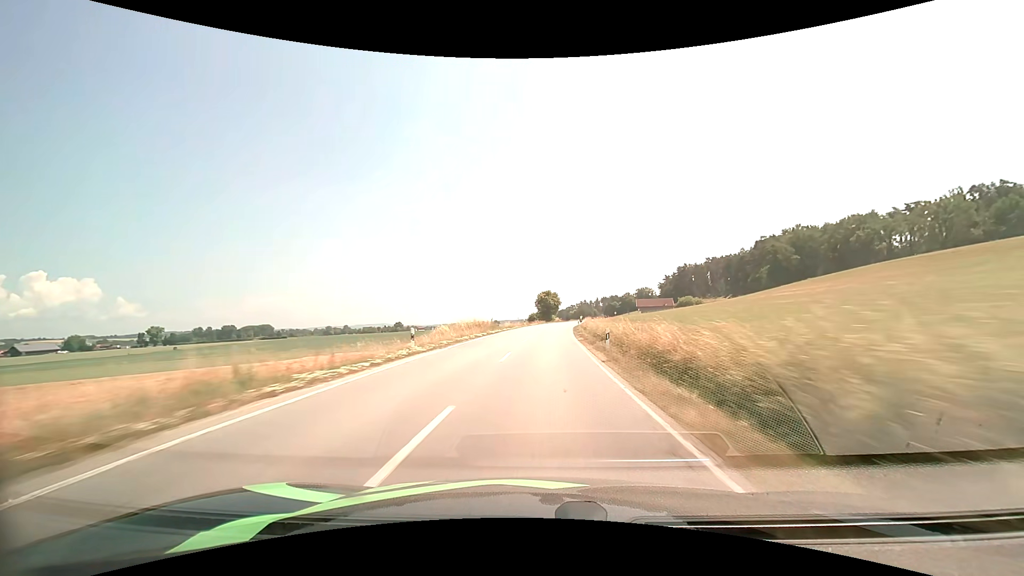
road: secondary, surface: asphalt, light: Day
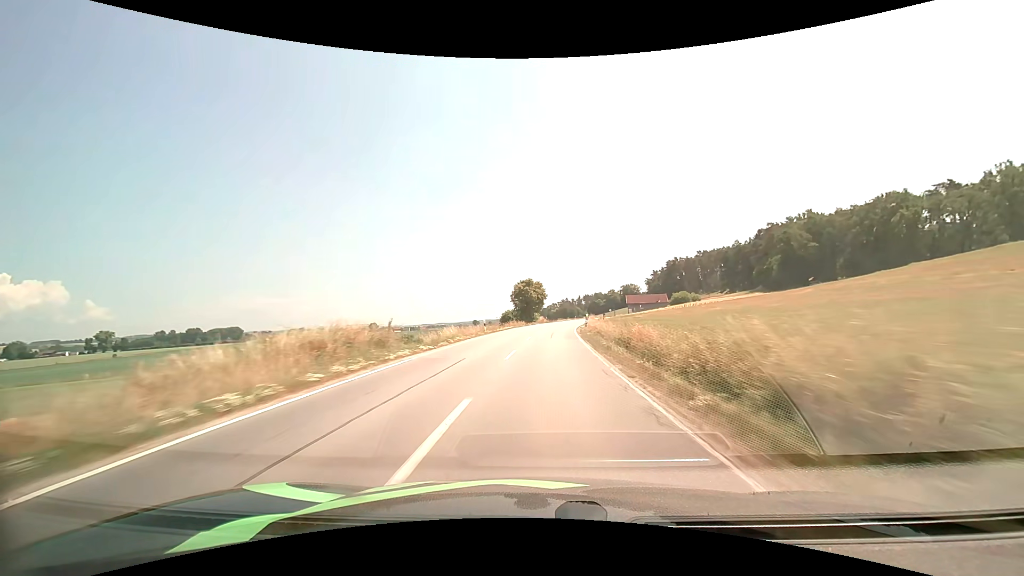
(+0.6, +33.3) m; +2°
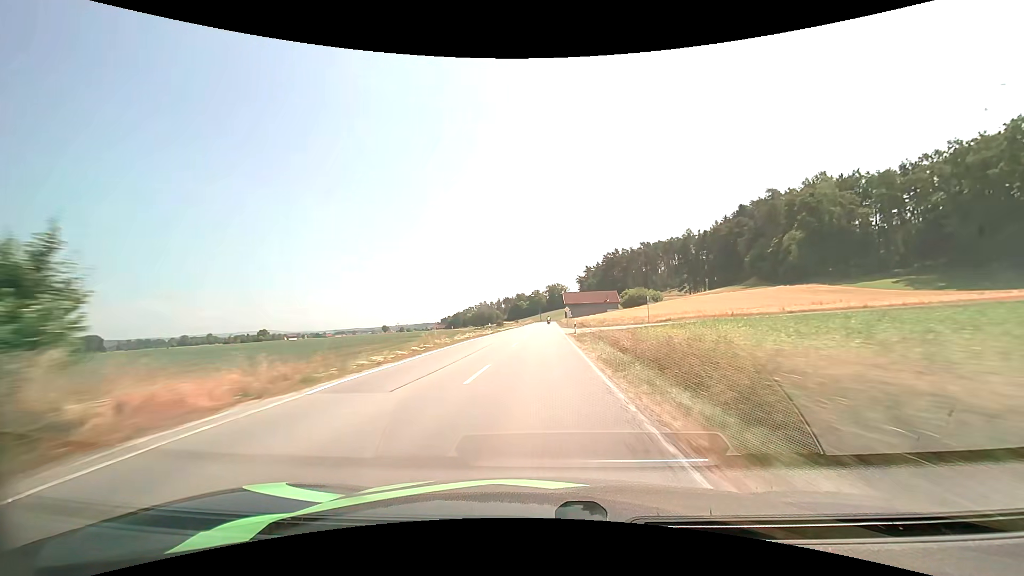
(+6.4, +83.7) m; +9°
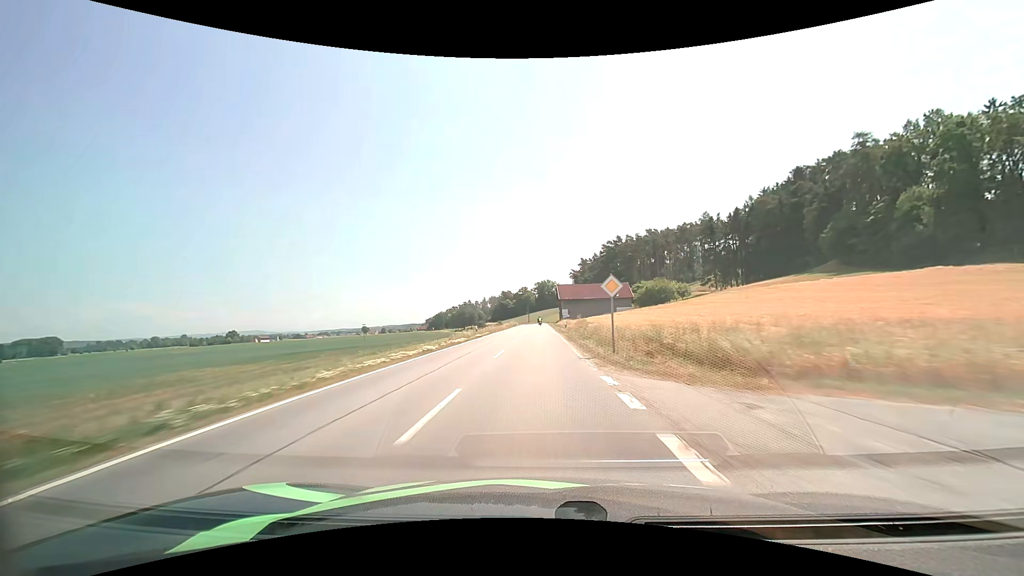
(+1.0, +51.0) m; +1°
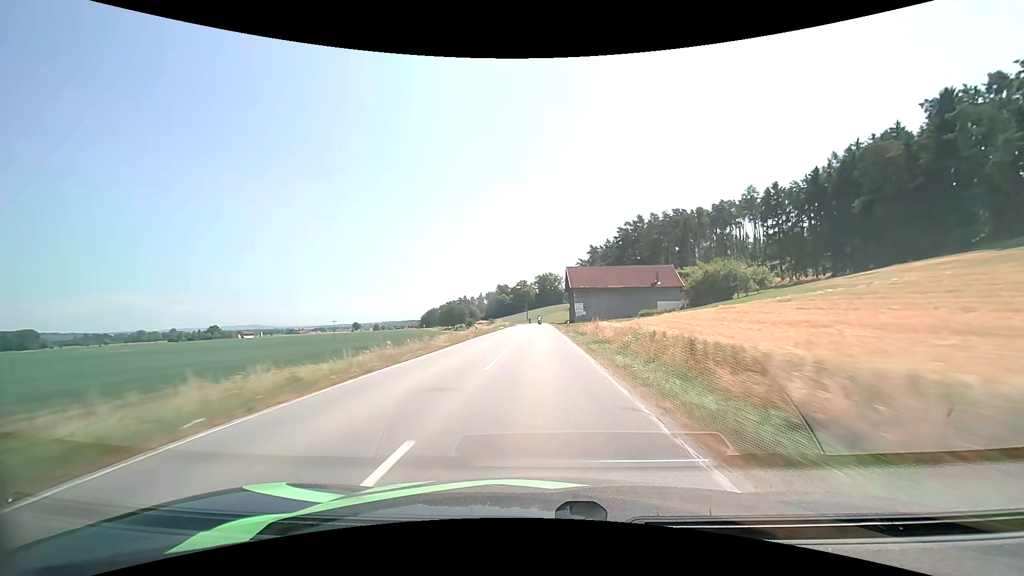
(0.0, +49.8) m; 0°
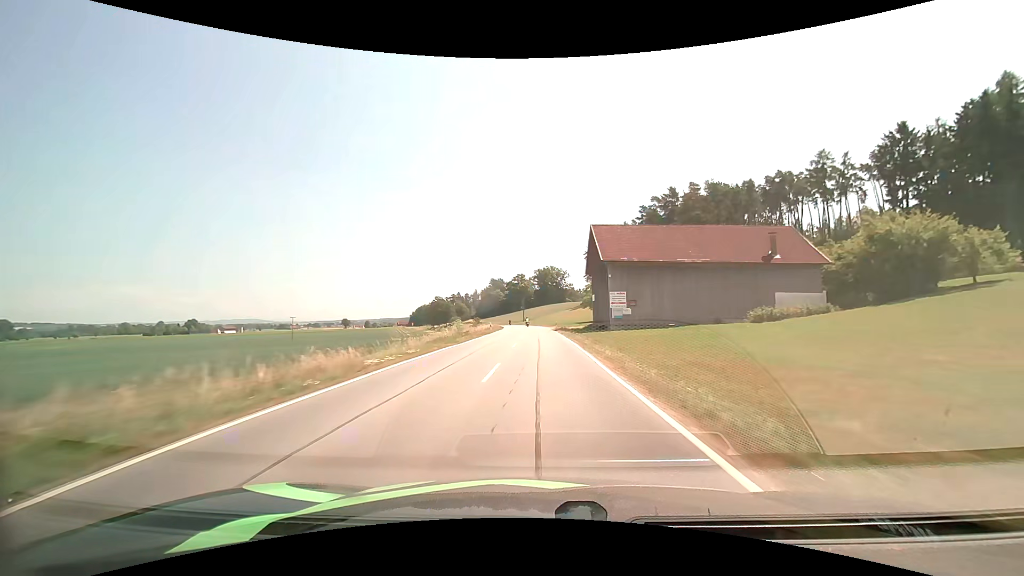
(-0.1, +47.8) m; 0°
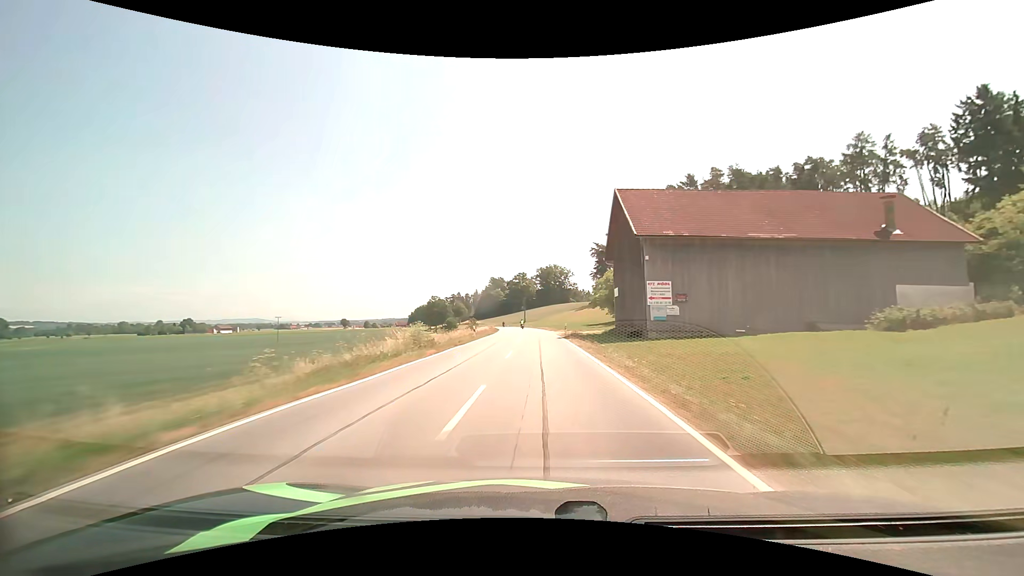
(0.0, +15.9) m; 0°
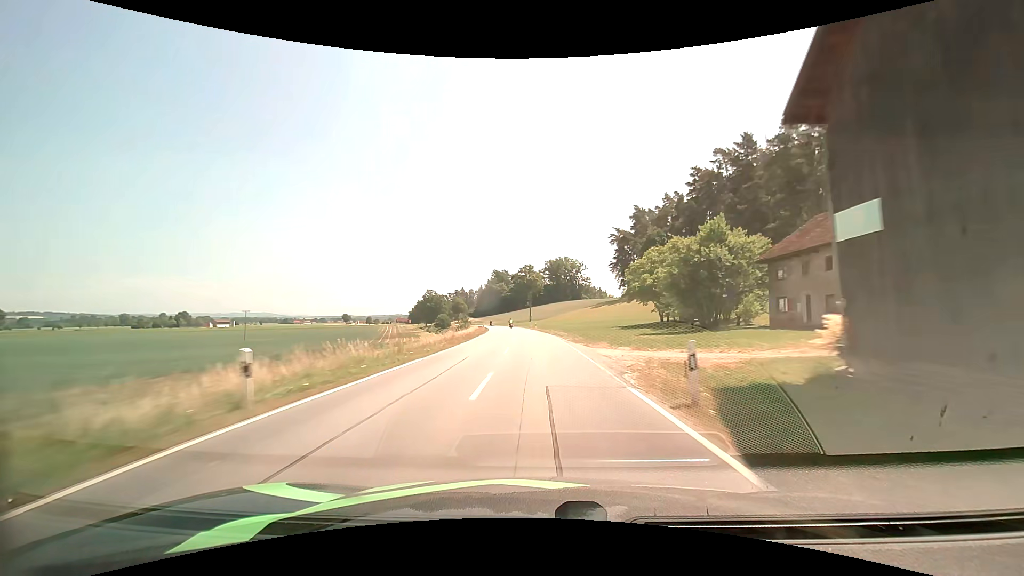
(-0.1, +32.1) m; -1°
(0, +10) (0, +20) (-1, +30) (-1, +40) (-1, +50) (-2, +60) (-3, +70) (-3, +80) (-5, +90) (-6, +100) m
